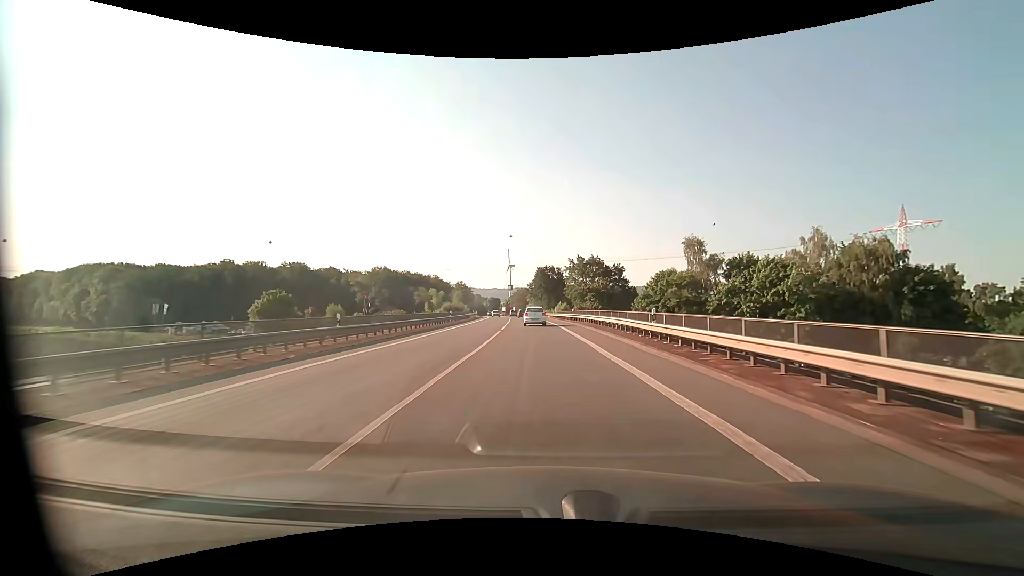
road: primary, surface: asphalt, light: Day
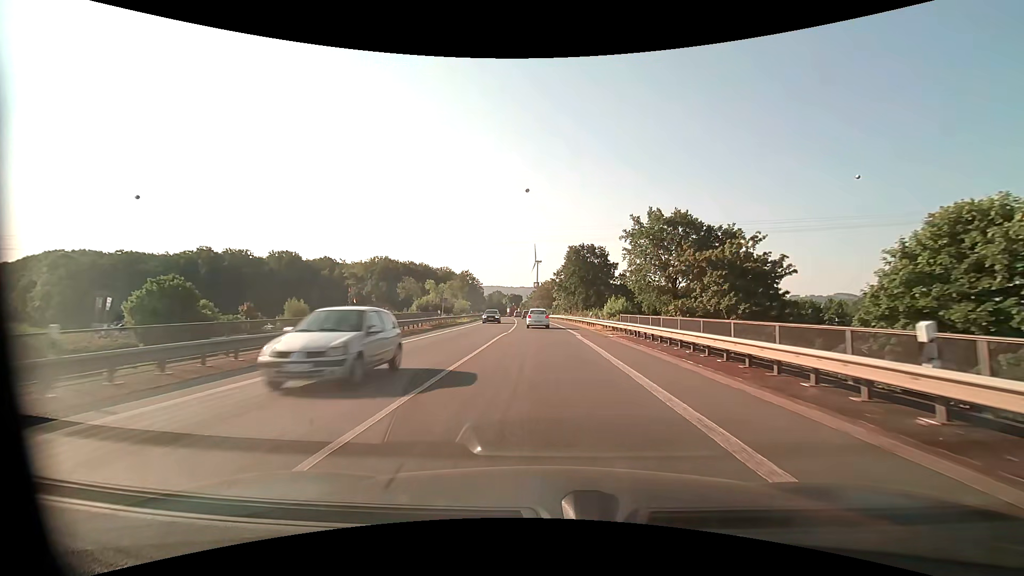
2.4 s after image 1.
(-1.1, +44.9) m; -3°
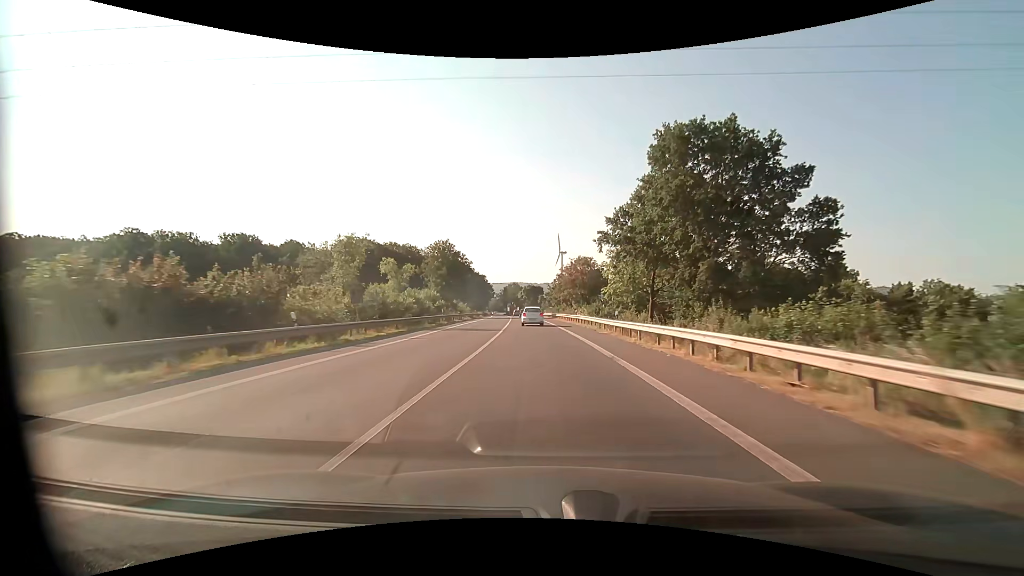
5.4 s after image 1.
(-1.3, +57.1) m; -3°
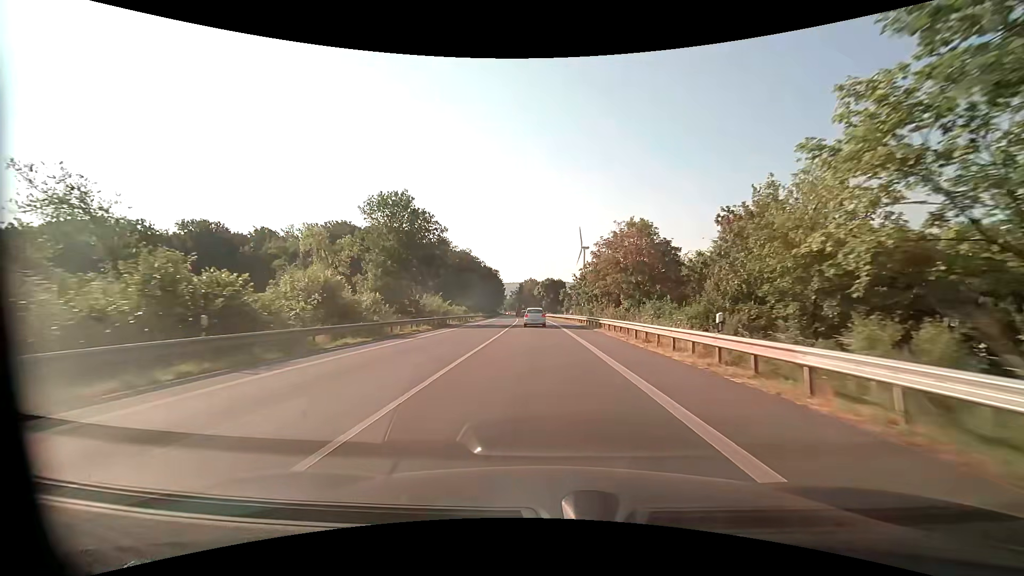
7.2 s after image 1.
(-0.6, +35.1) m; -2°
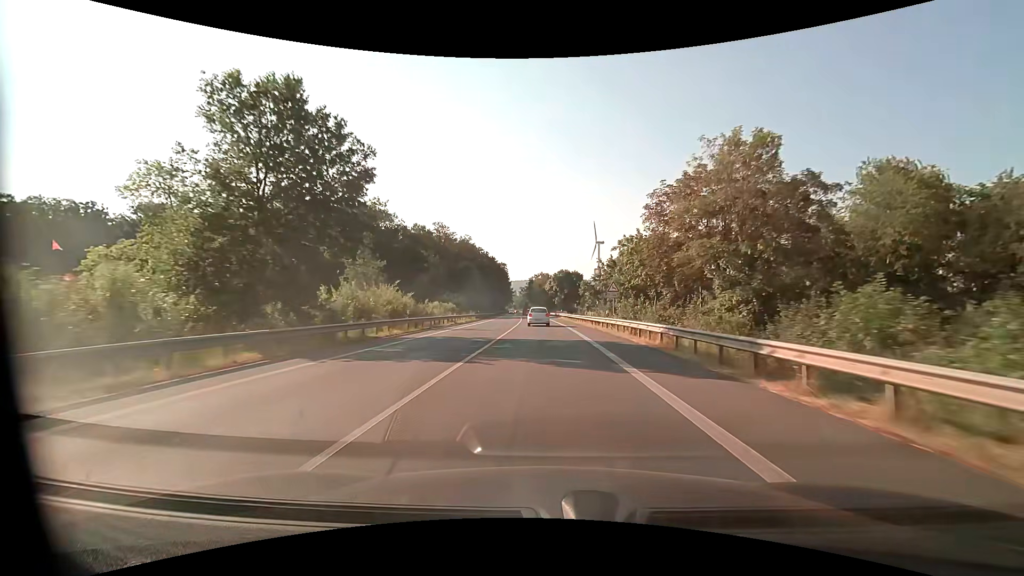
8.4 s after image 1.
(-0.3, +23.7) m; -1°
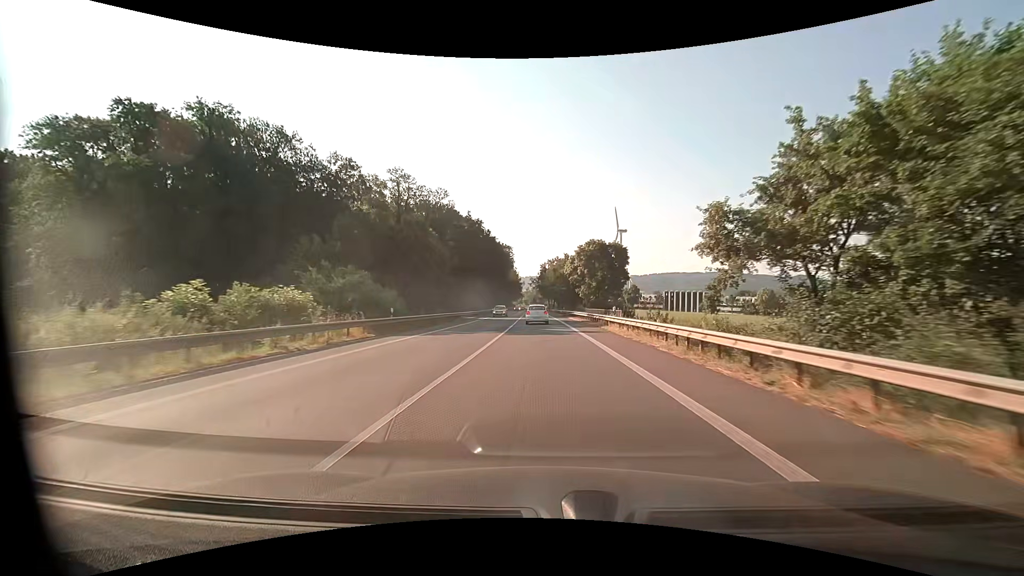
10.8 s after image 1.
(-0.5, +47.5) m; -2°
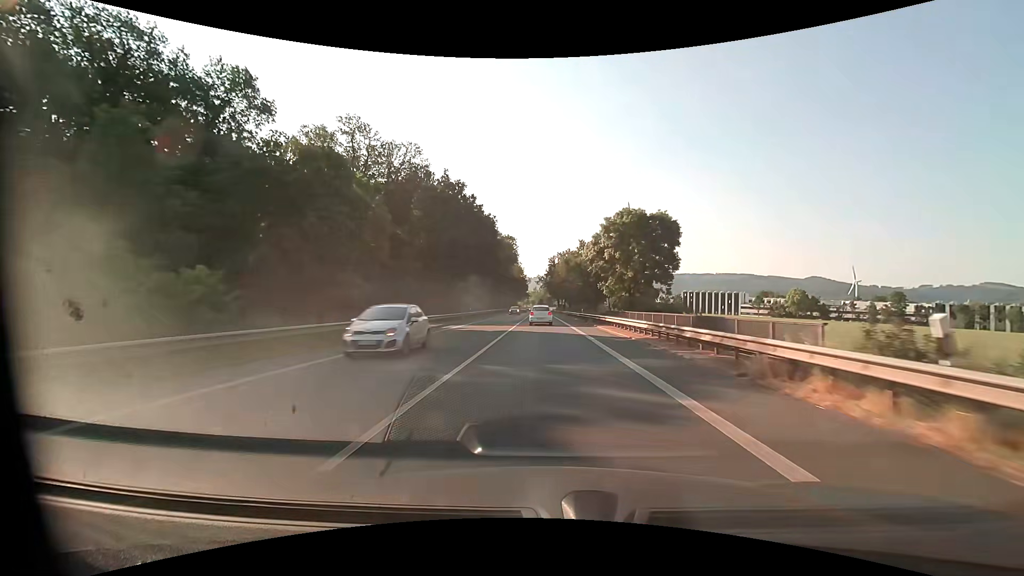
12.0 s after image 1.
(-0.1, +23.5) m; -1°
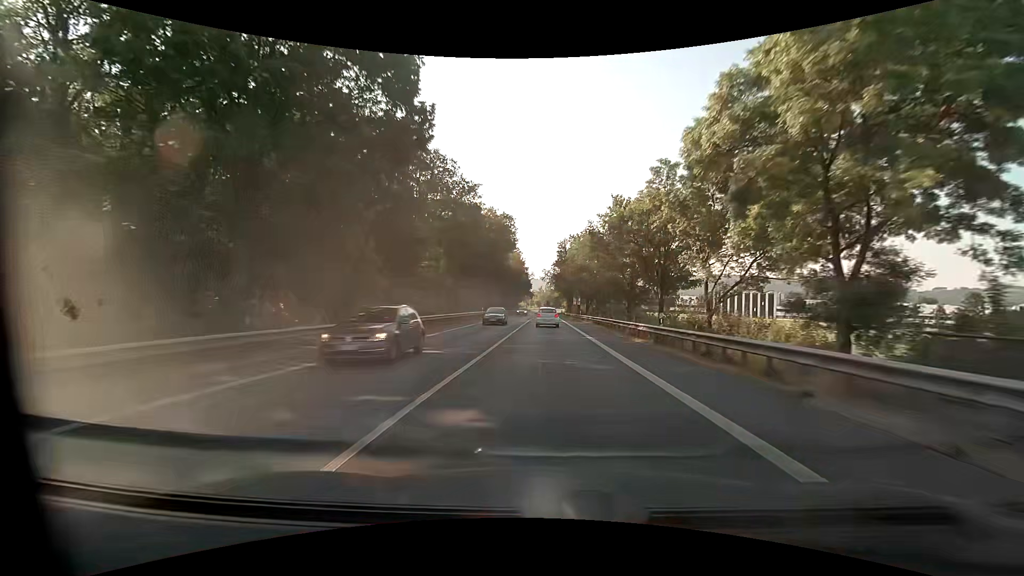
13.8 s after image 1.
(-0.3, +35.1) m; -1°
